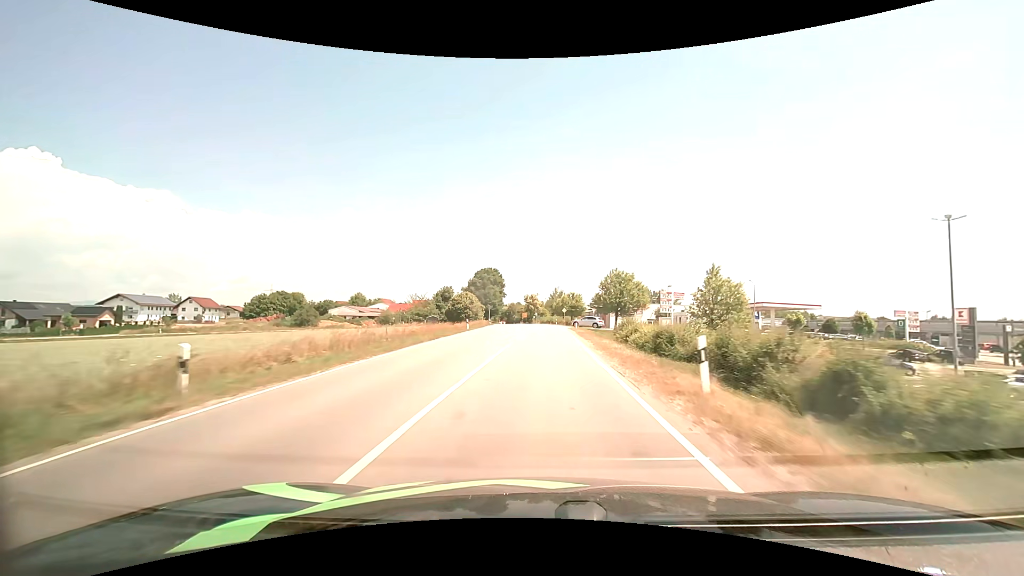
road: secondary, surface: asphalt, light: Day
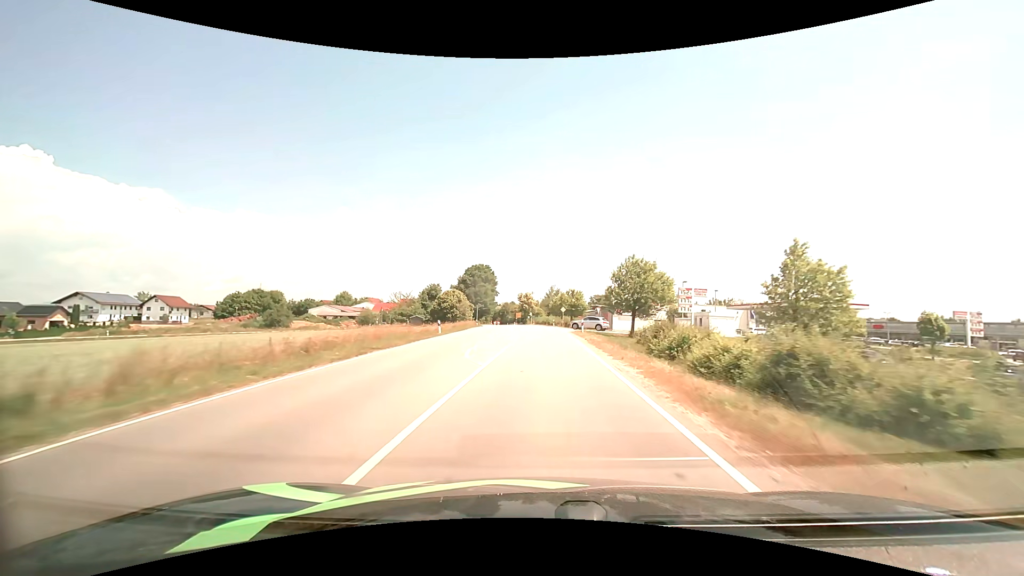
(+0.1, +11.9) m; 0°
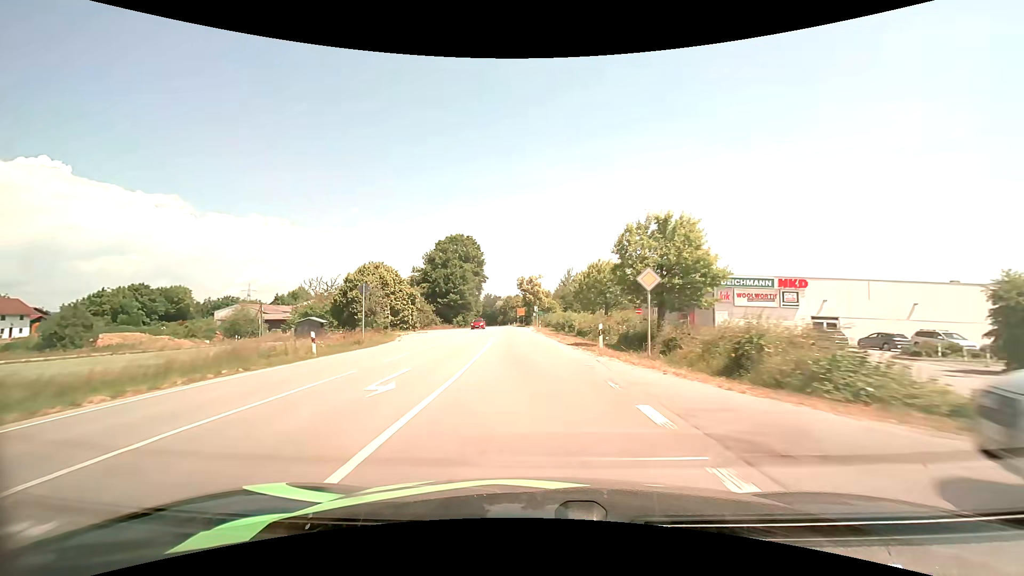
(+0.8, +56.5) m; -1°
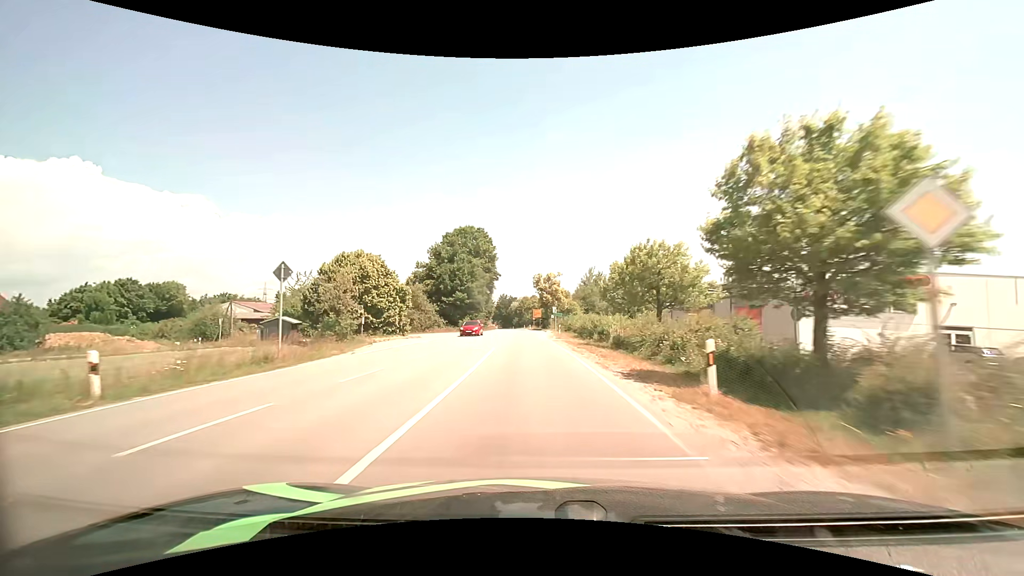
(-0.2, +11.2) m; -2°
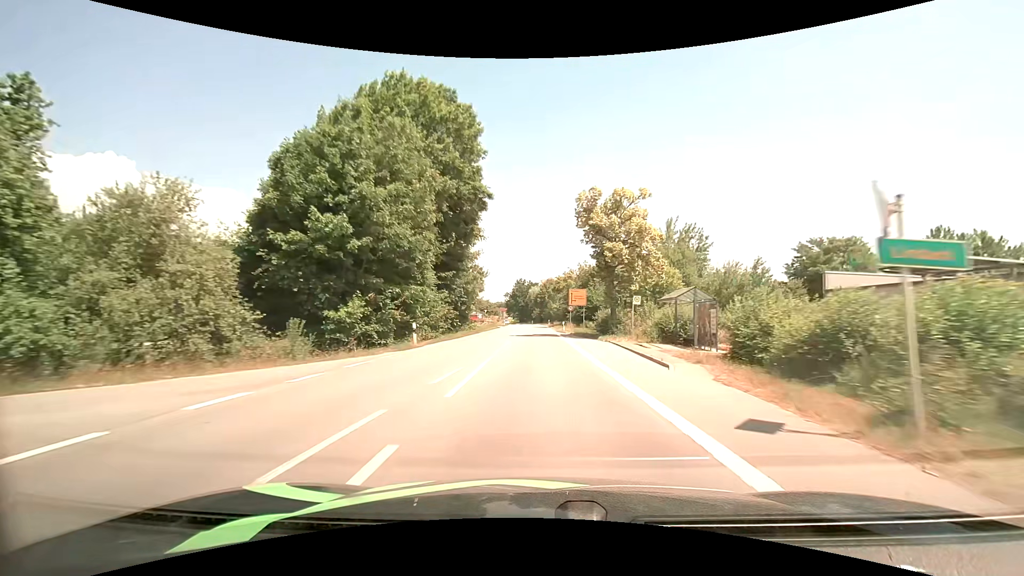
(-2.2, +55.3) m; -3°
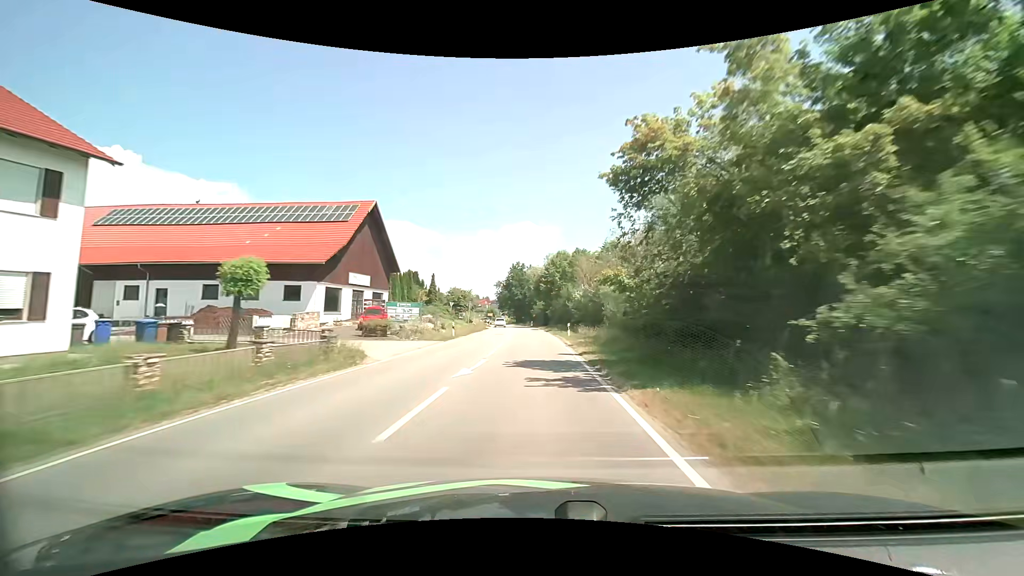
(+0.1, +53.6) m; 0°
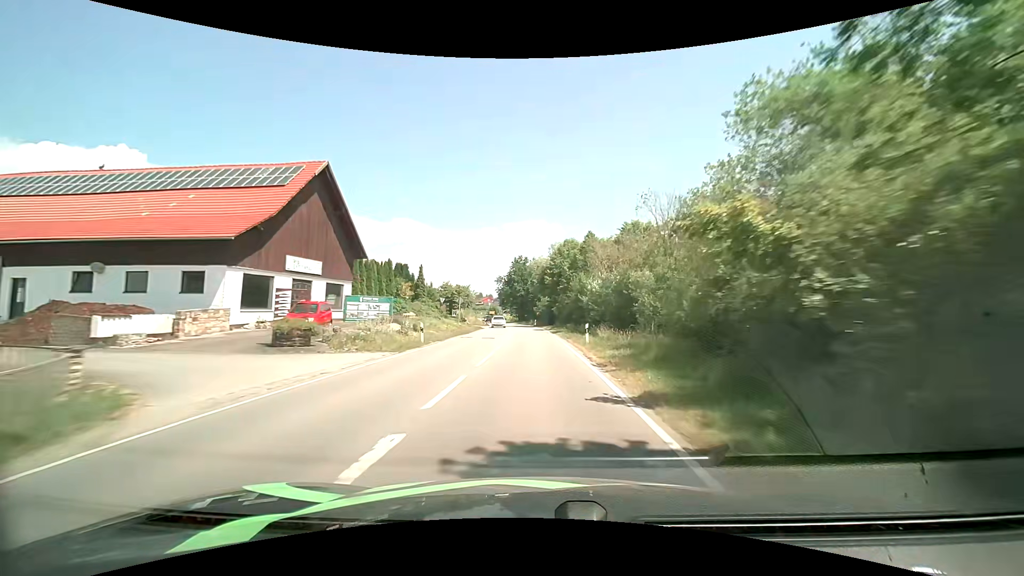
(0.0, +10.3) m; 0°
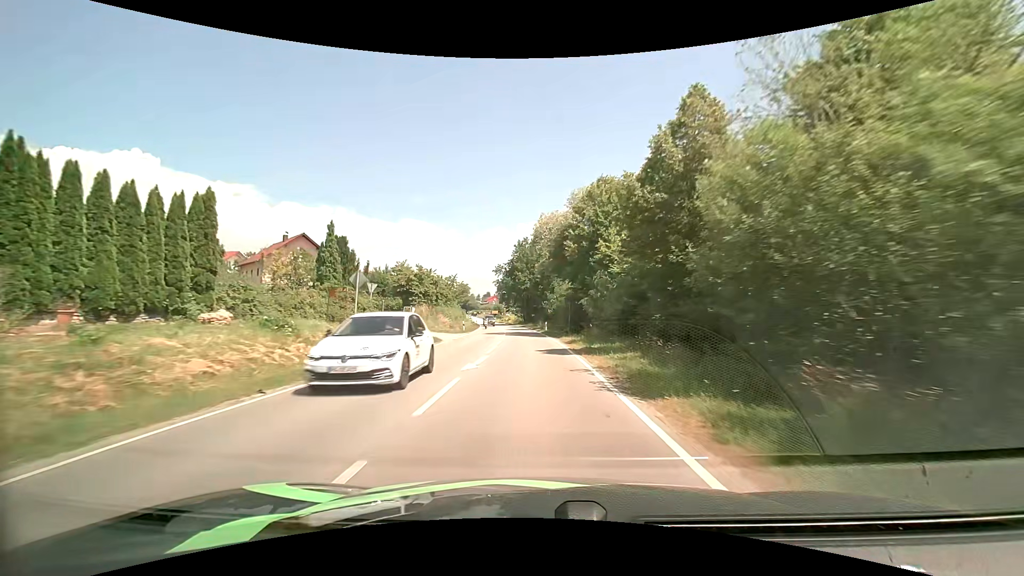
(-0.2, +30.6) m; -1°
(0, +10) (0, +20) (-1, +30) (-1, +40) (-2, +50) (-3, +60) (-4, +70) (-5, +80) (-6, +90) (-7, +100) m
